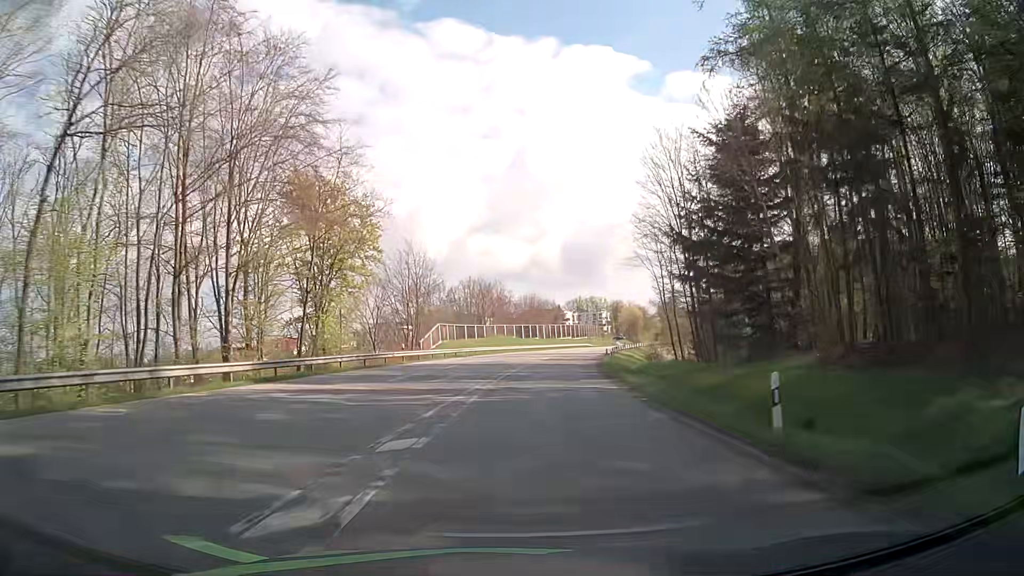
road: secondary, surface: asphalt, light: Day
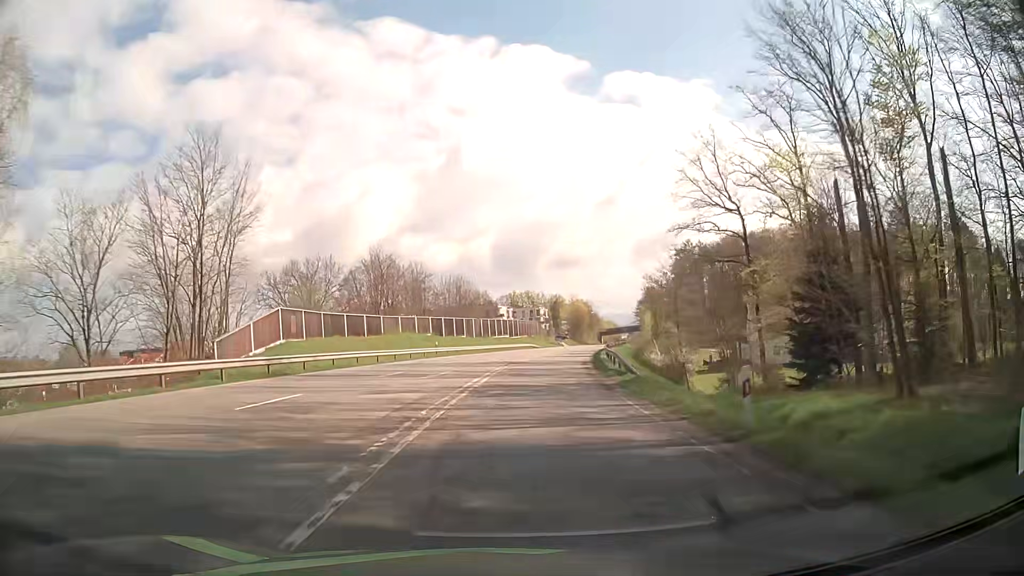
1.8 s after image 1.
(+2.0, +35.0) m; +6°
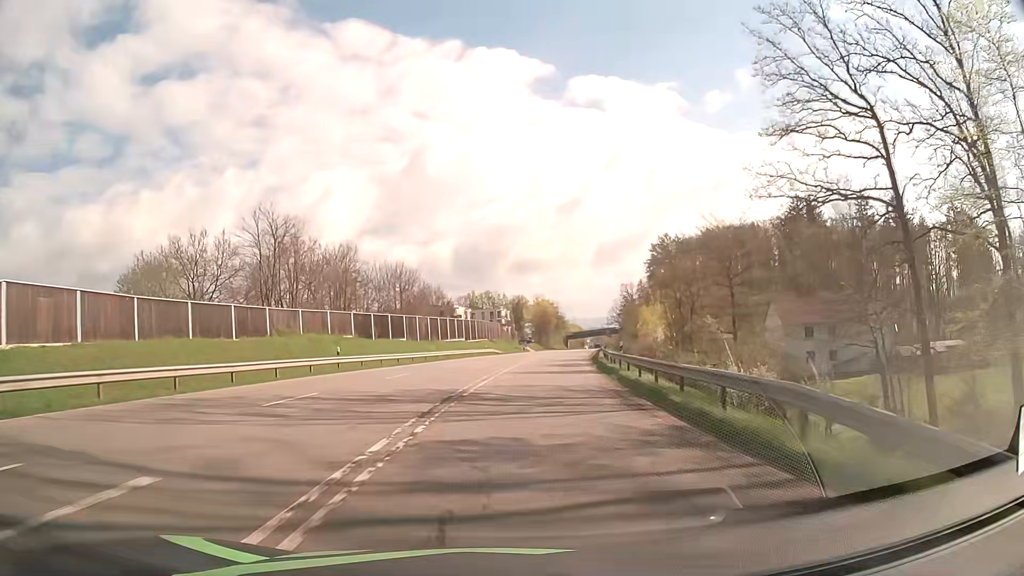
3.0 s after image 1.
(+0.7, +22.5) m; +3°
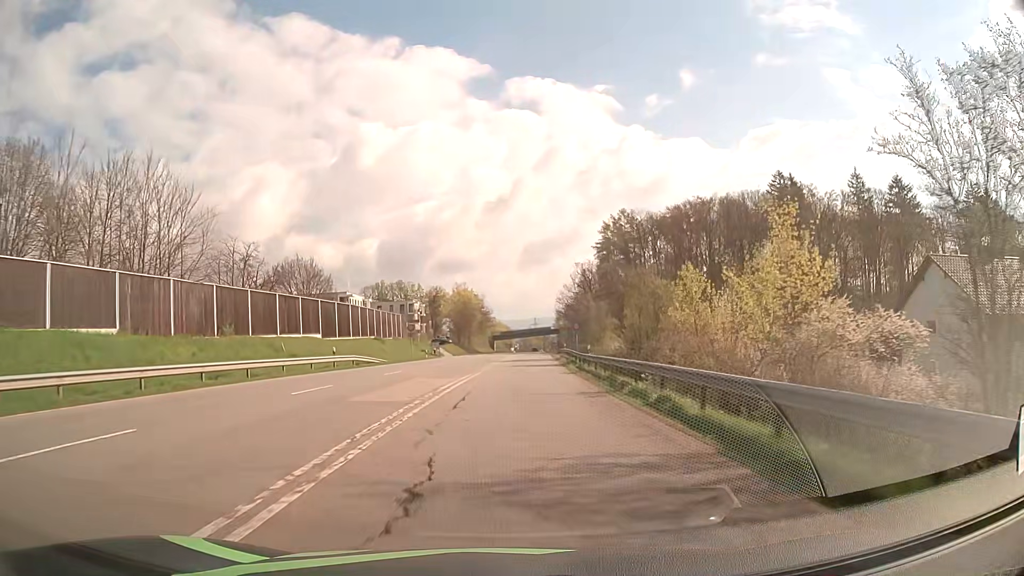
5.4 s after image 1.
(+2.9, +44.0) m; +7°
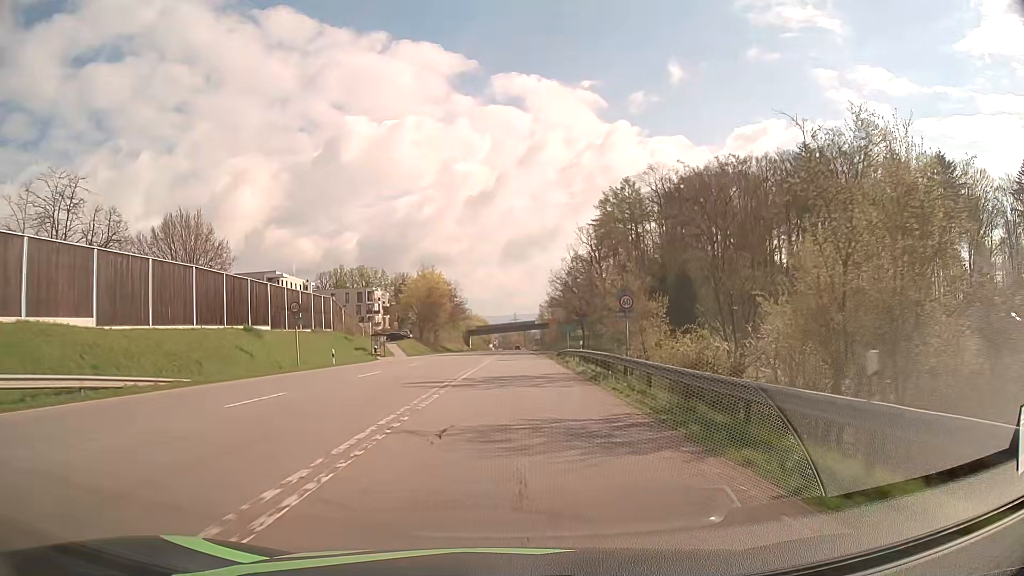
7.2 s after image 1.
(+0.5, +30.8) m; +2°
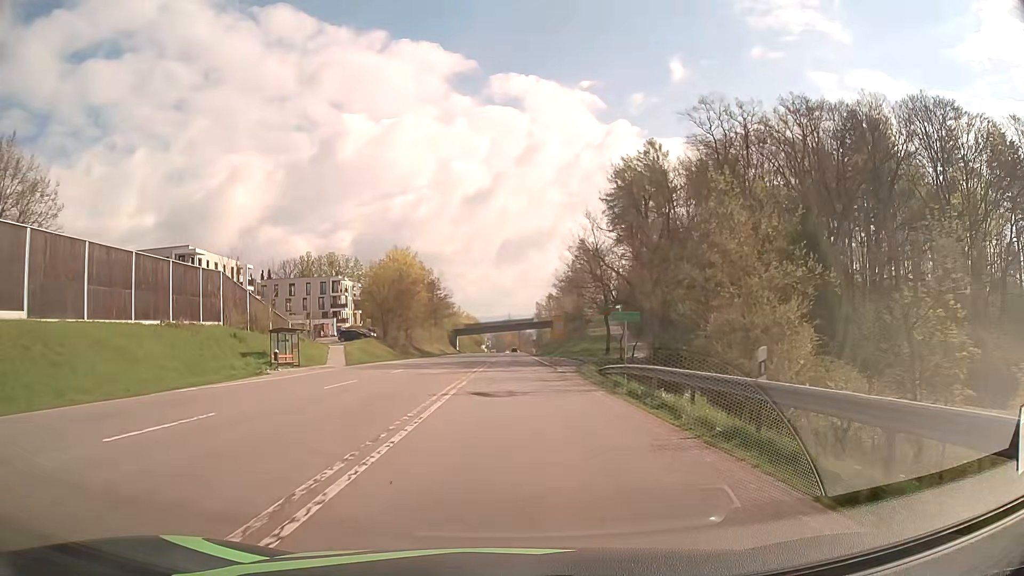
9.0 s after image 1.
(+0.2, +28.2) m; +1°
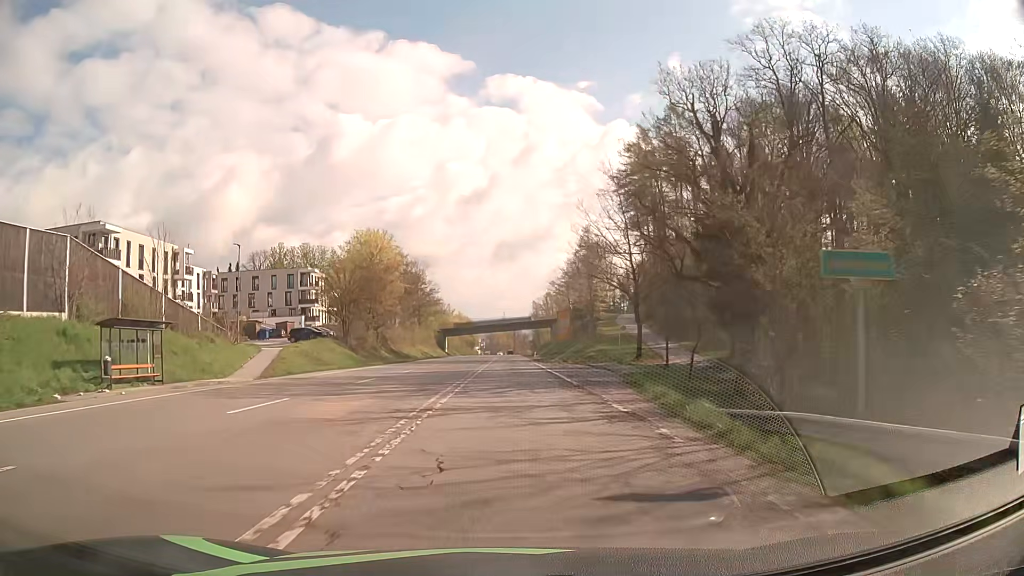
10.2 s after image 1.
(+0.1, +18.0) m; +1°
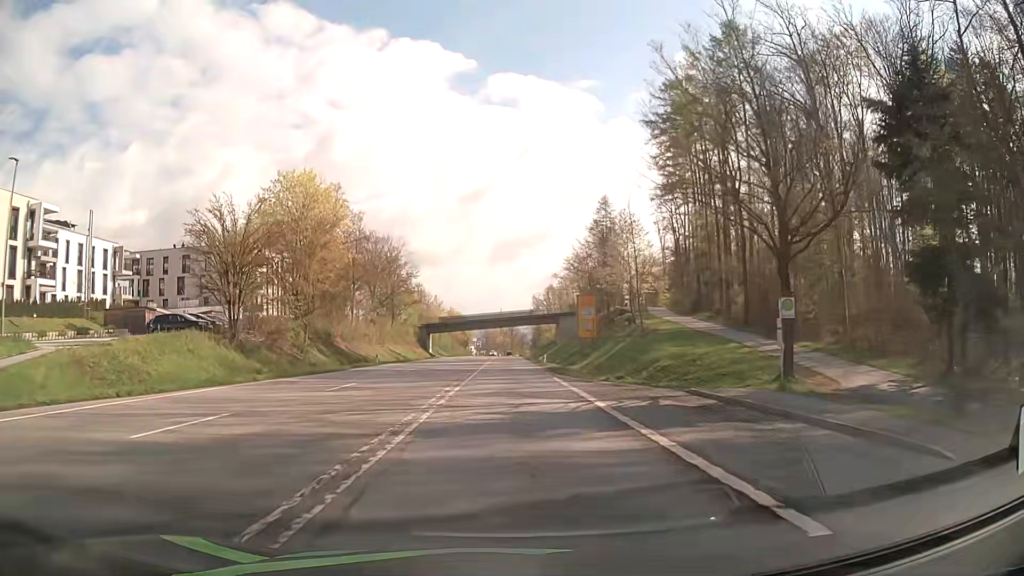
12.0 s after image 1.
(+0.1, +27.0) m; 0°
(0, +10) (0, +20) (0, +30) (0, +40) (0, +50) (0, +60) (0, +70) (0, +80) (0, +90) (0, +100) m
